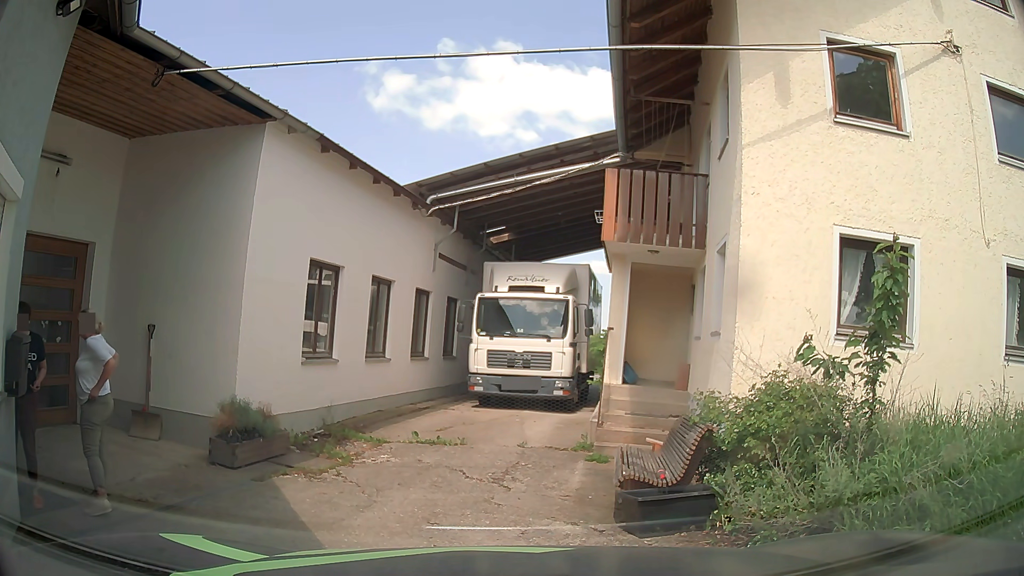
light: Day
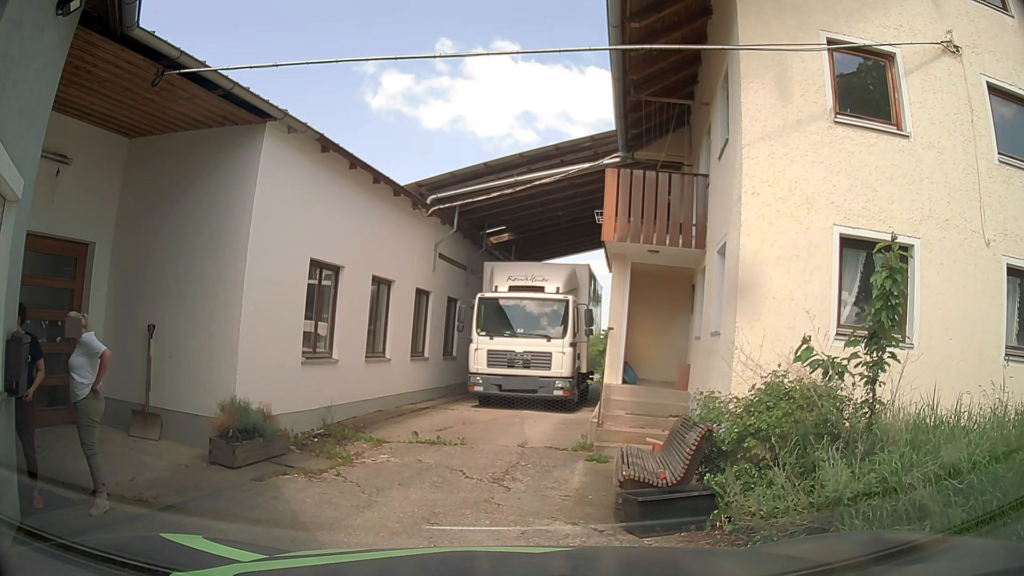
(0.0, 0.0) m; 0°
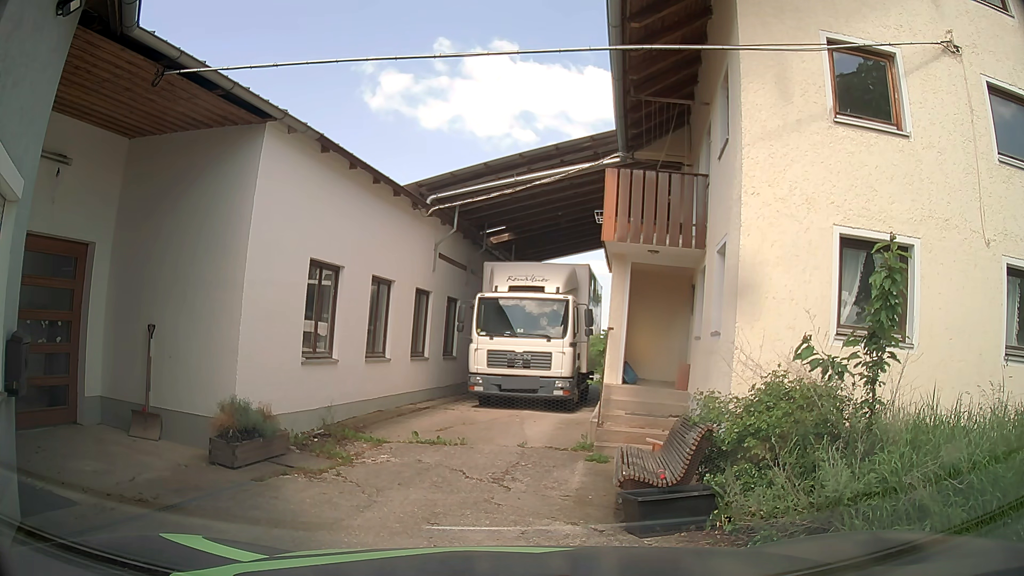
(0.0, 0.0) m; 0°
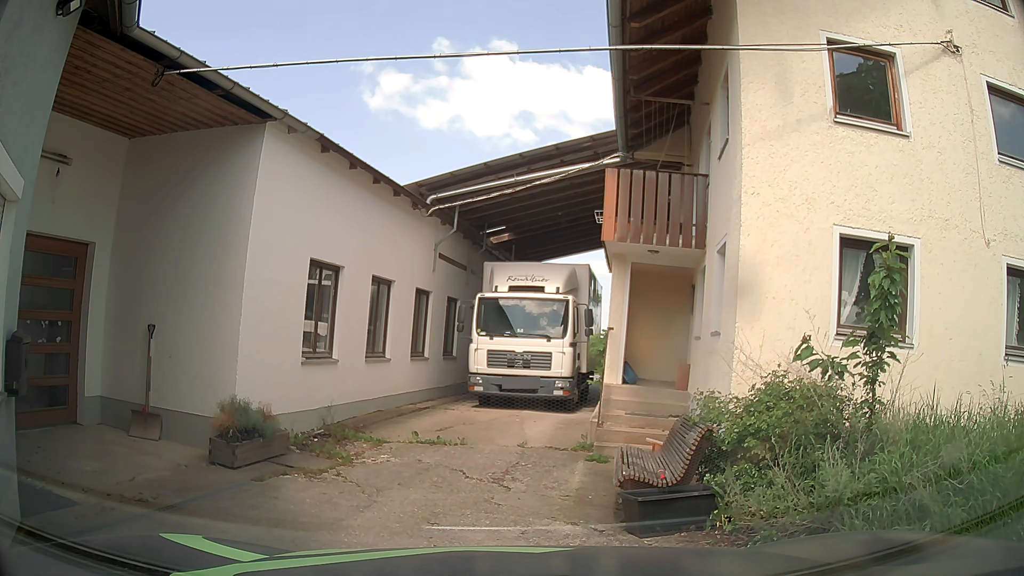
(0.0, 0.0) m; 0°
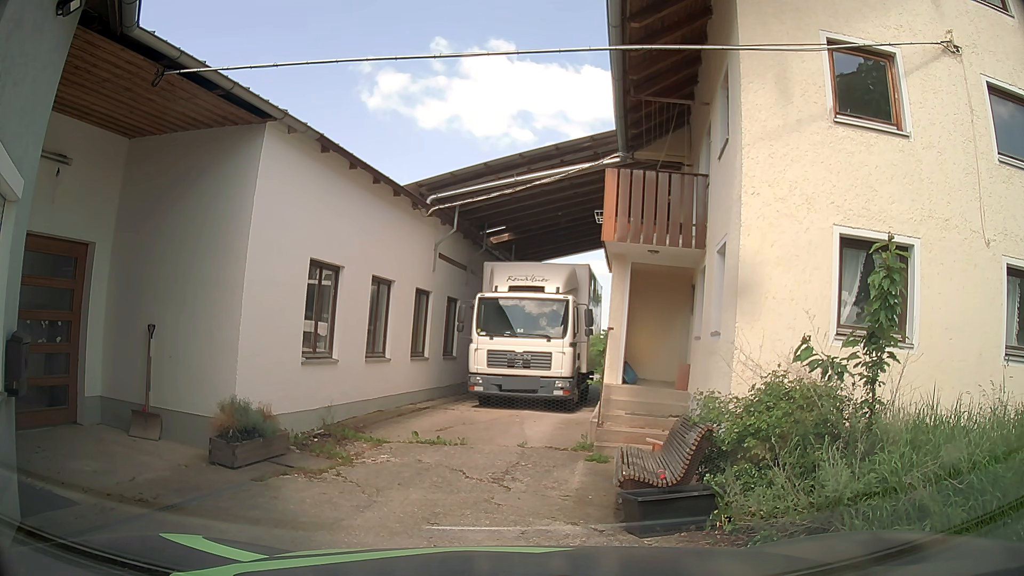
(0.0, 0.0) m; 0°
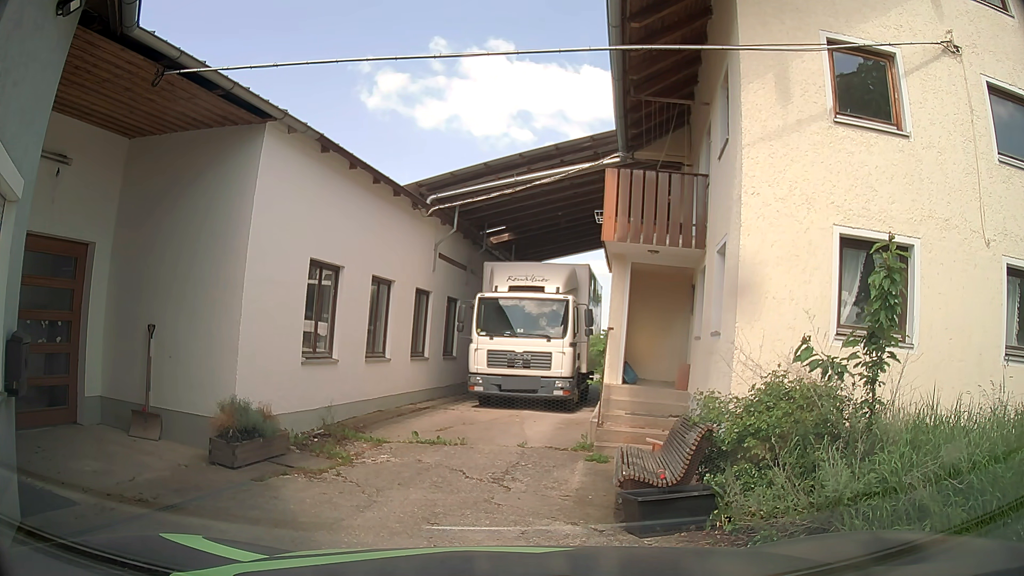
(0.0, 0.0) m; 0°
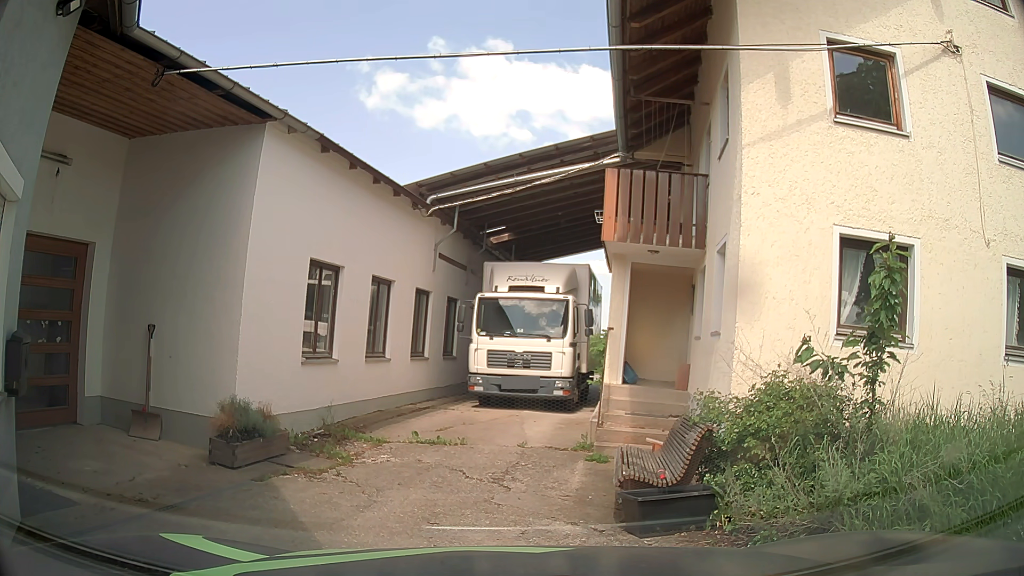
(0.0, 0.0) m; 0°
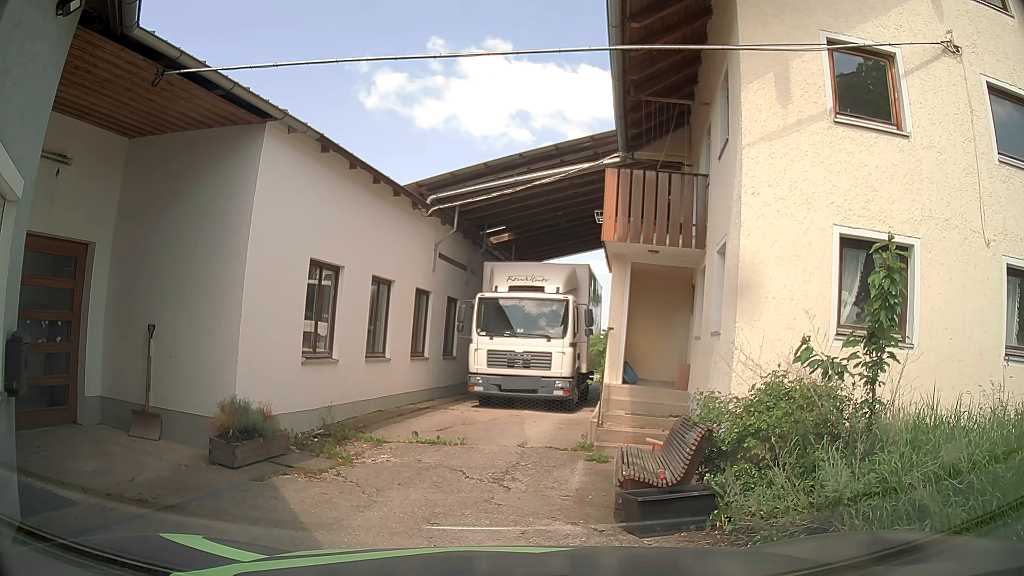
(0.0, 0.0) m; 0°
